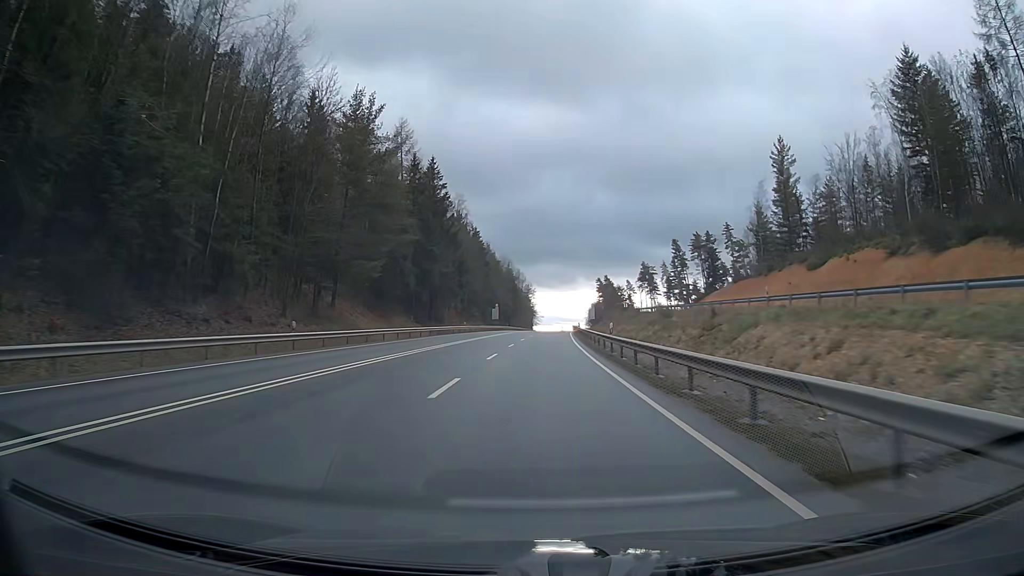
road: primary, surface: asphalt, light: Day
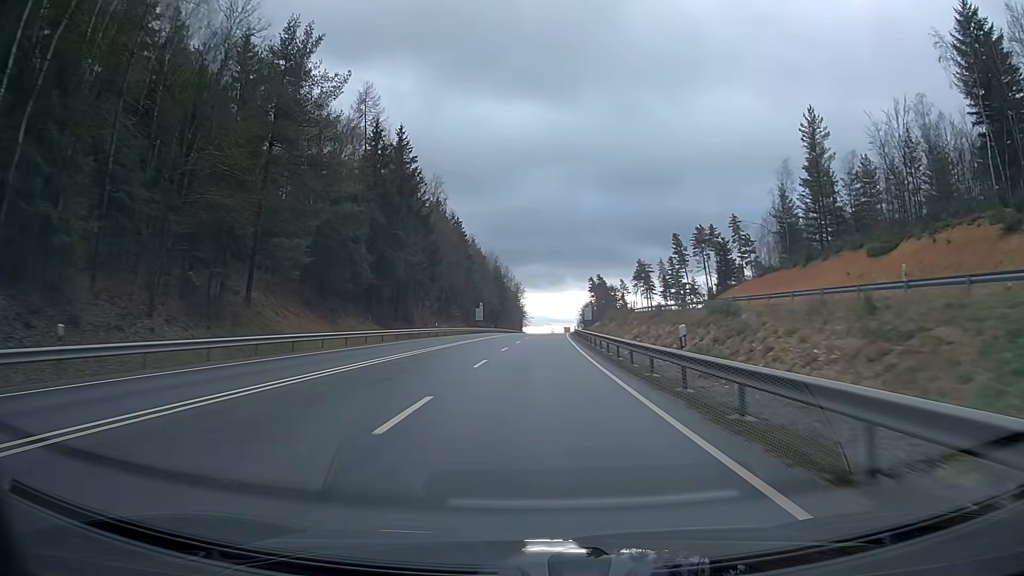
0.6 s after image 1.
(+0.1, +15.8) m; +1°
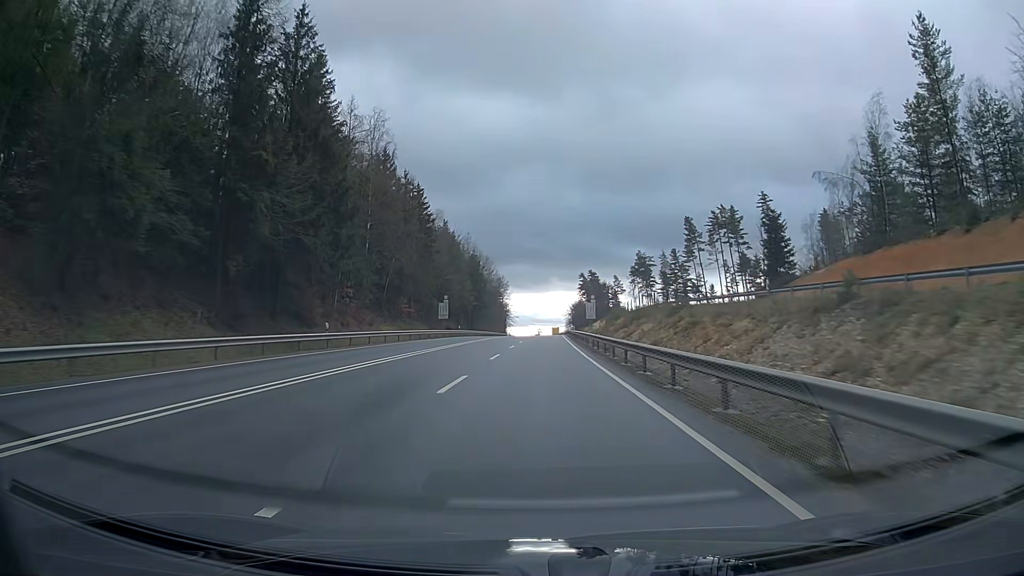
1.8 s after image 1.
(+0.2, +31.6) m; +1°
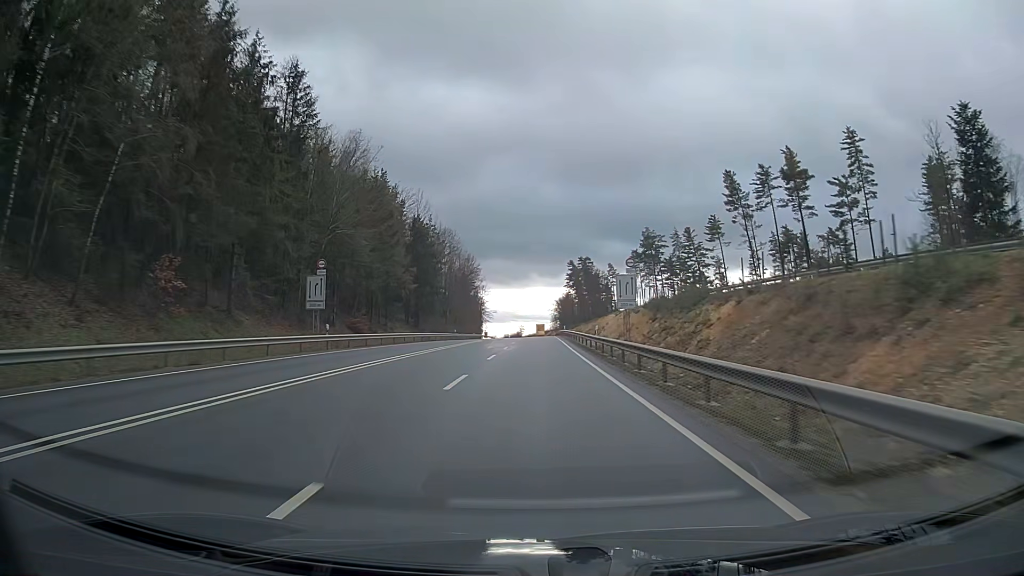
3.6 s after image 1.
(+0.6, +47.4) m; +1°
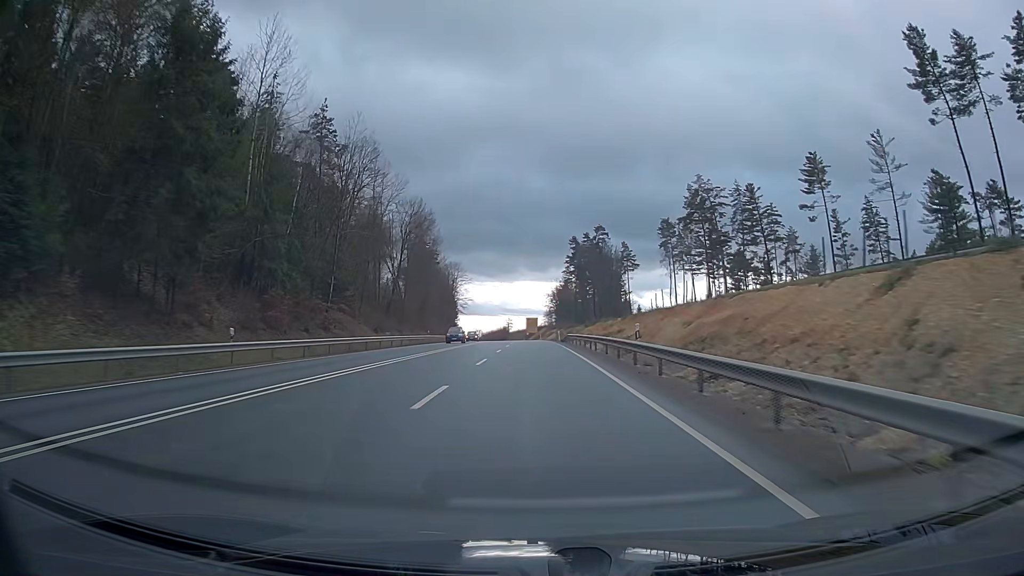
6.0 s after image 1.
(+0.4, +63.5) m; +1°
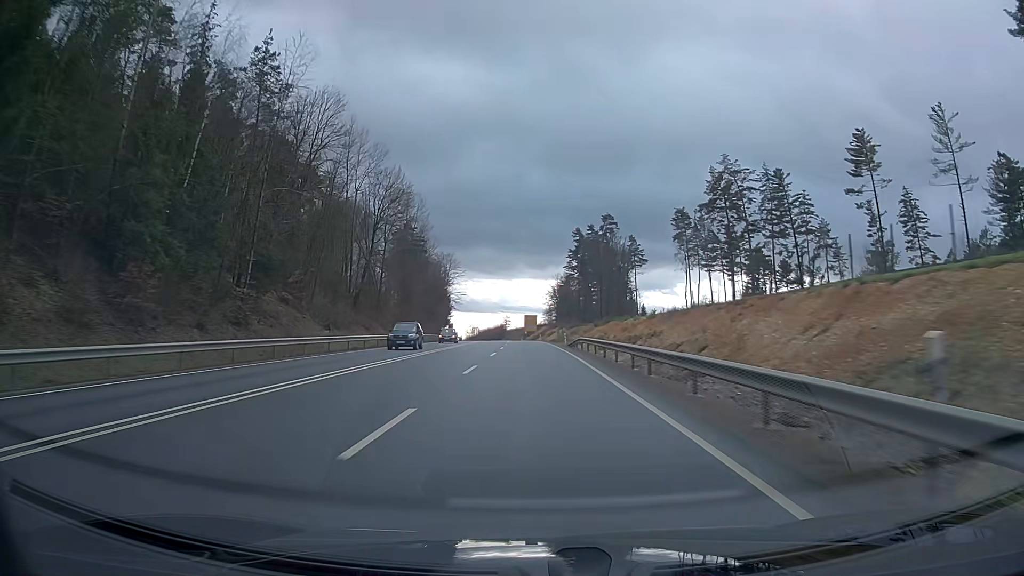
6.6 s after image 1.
(0.0, +15.9) m; 0°
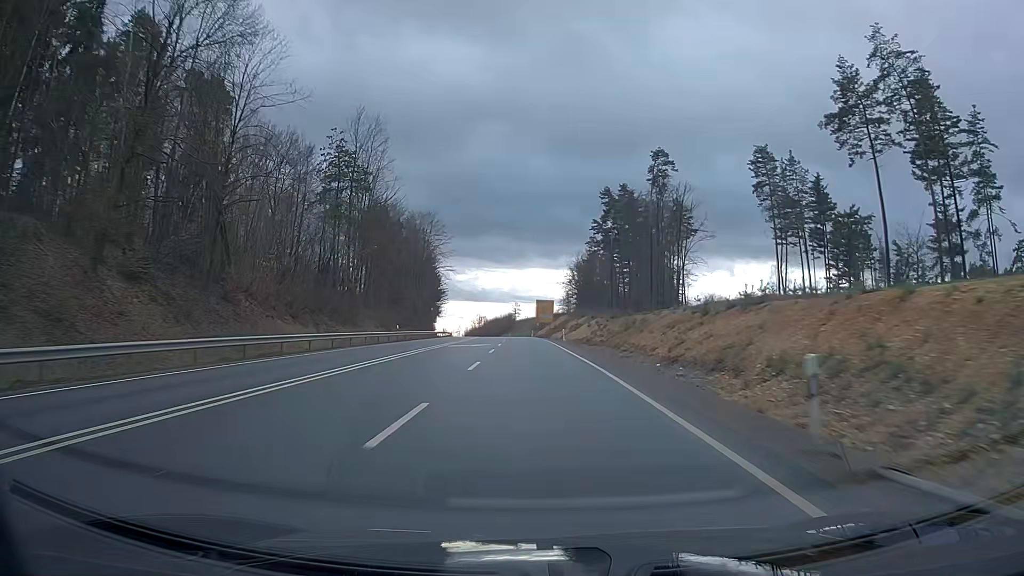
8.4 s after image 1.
(-0.4, +47.7) m; -1°
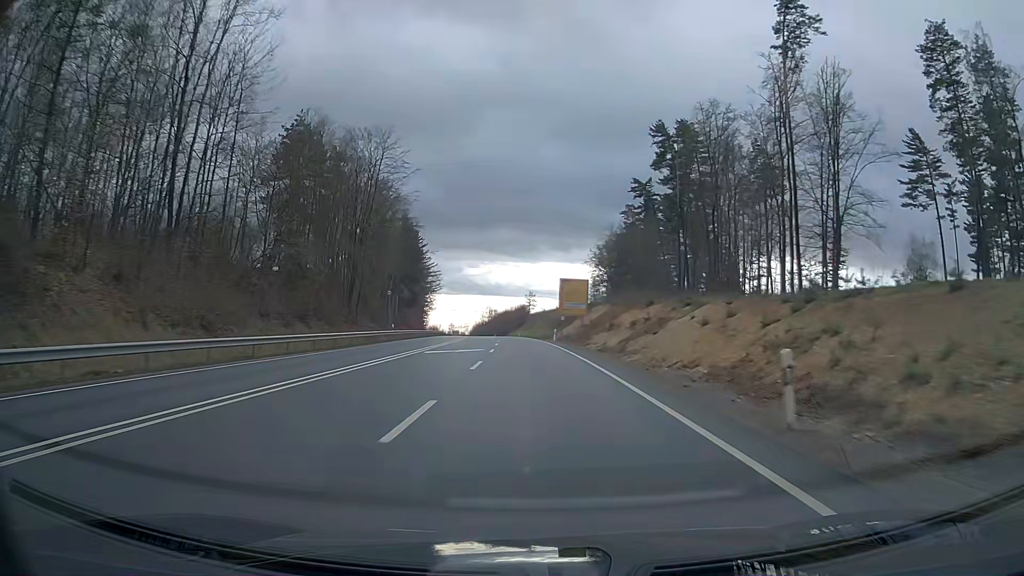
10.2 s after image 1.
(-0.6, +47.8) m; -1°
